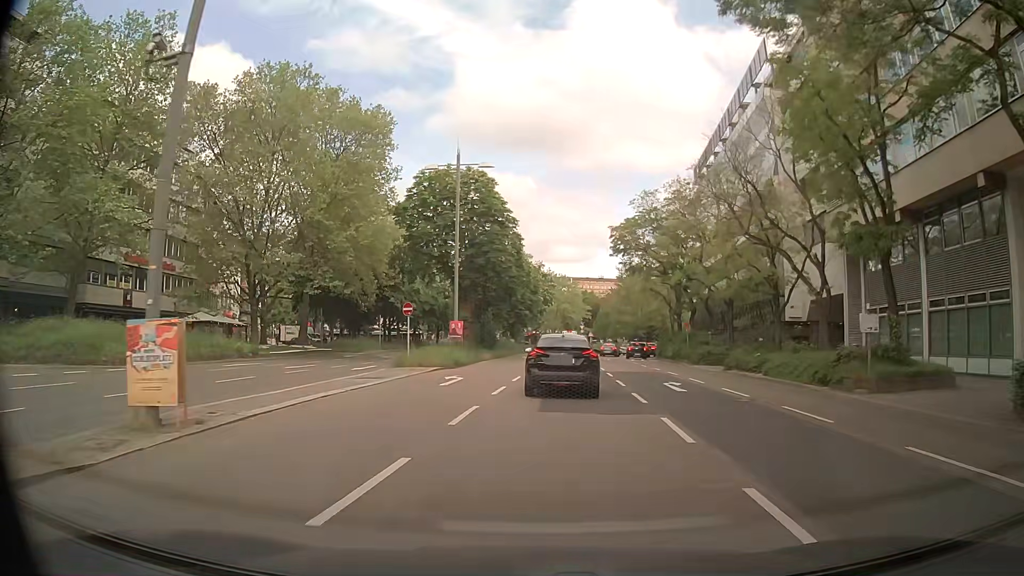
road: primary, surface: asphalt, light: Day
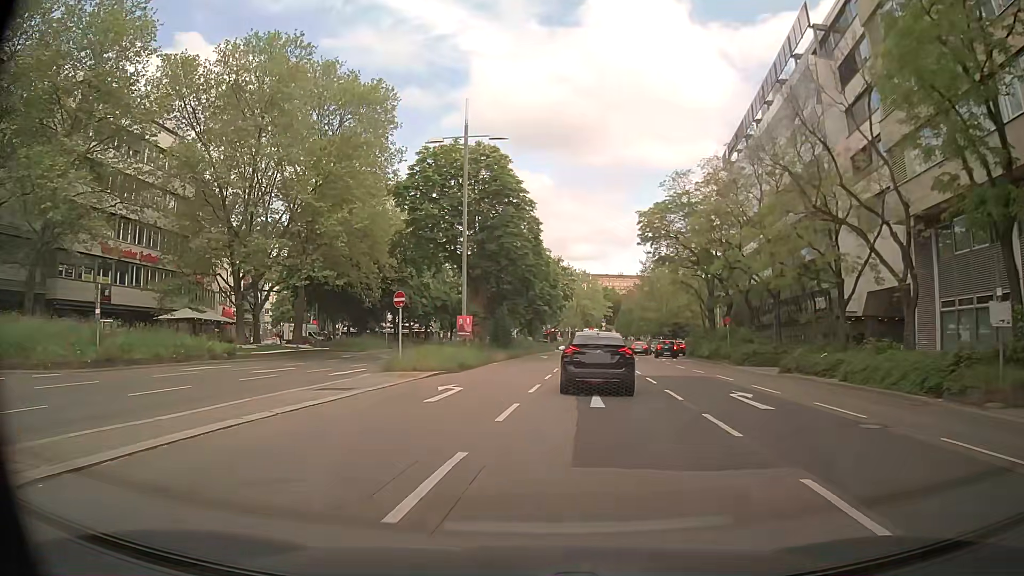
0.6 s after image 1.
(-0.1, +5.8) m; -1°
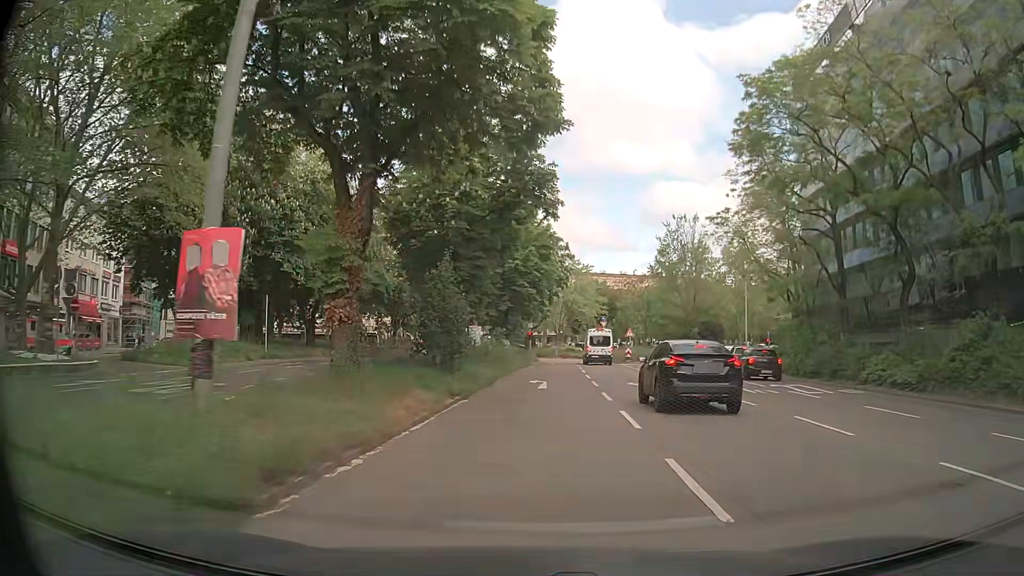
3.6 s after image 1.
(-0.6, +29.0) m; +2°
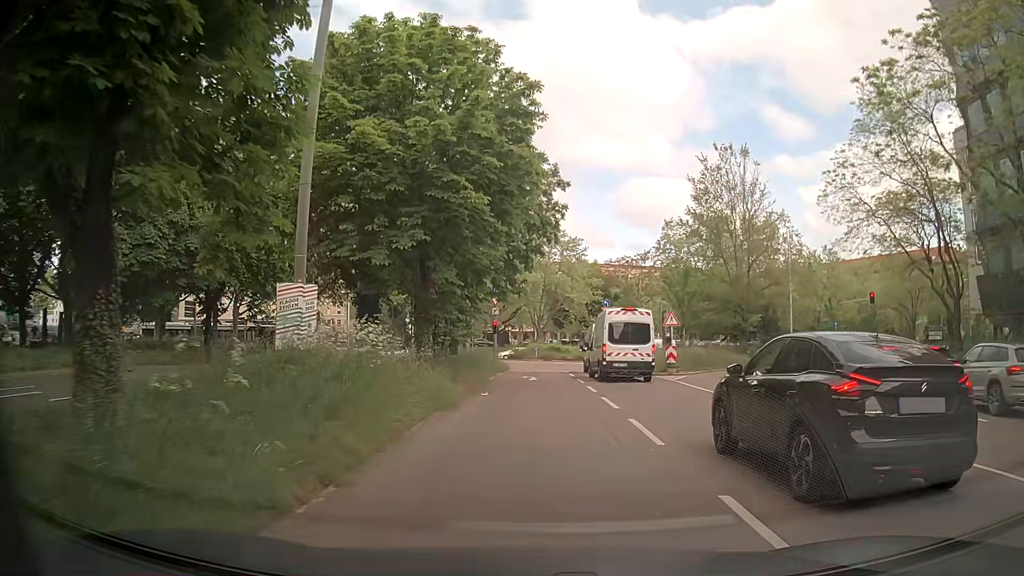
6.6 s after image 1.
(+0.7, +25.8) m; +3°
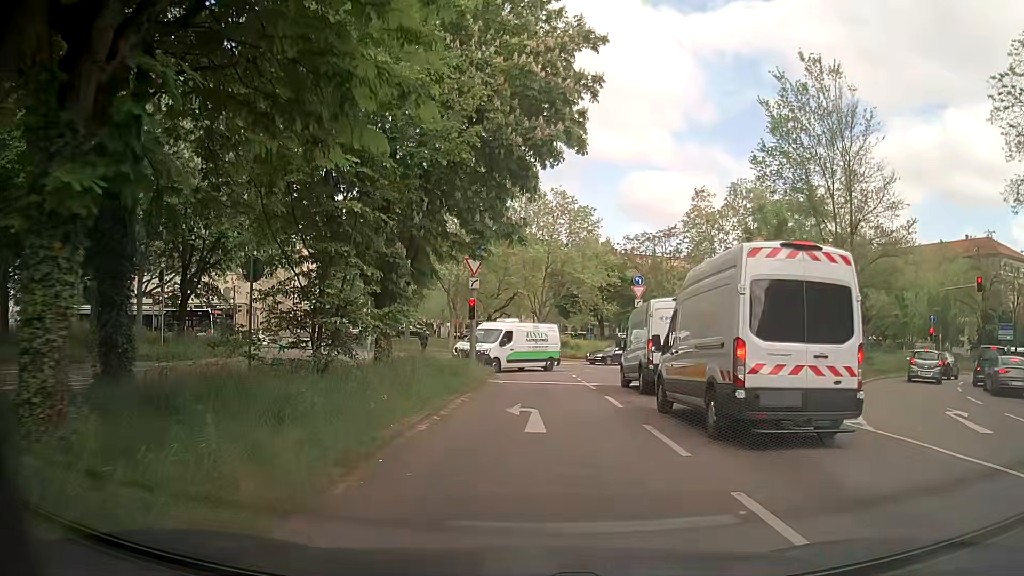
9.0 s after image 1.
(-0.3, +16.0) m; 0°
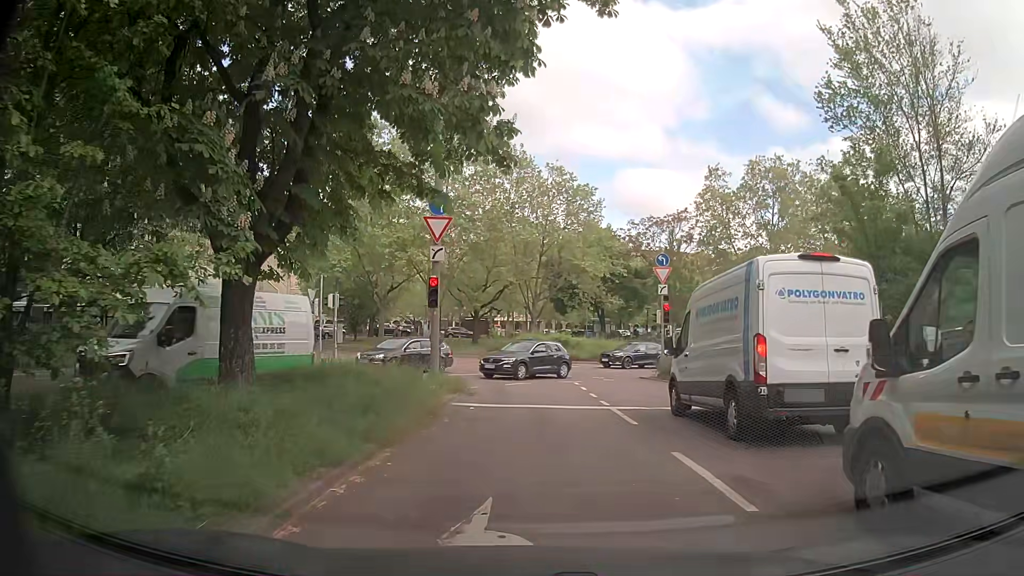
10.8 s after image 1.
(-0.1, +8.7) m; -2°
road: secondary_link
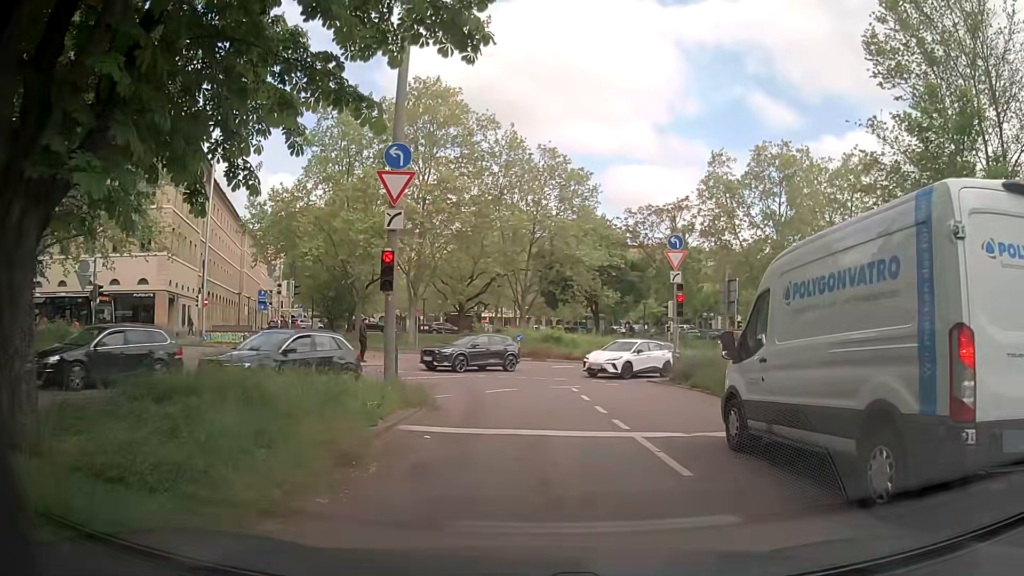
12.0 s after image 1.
(+0.1, +4.5) m; +3°
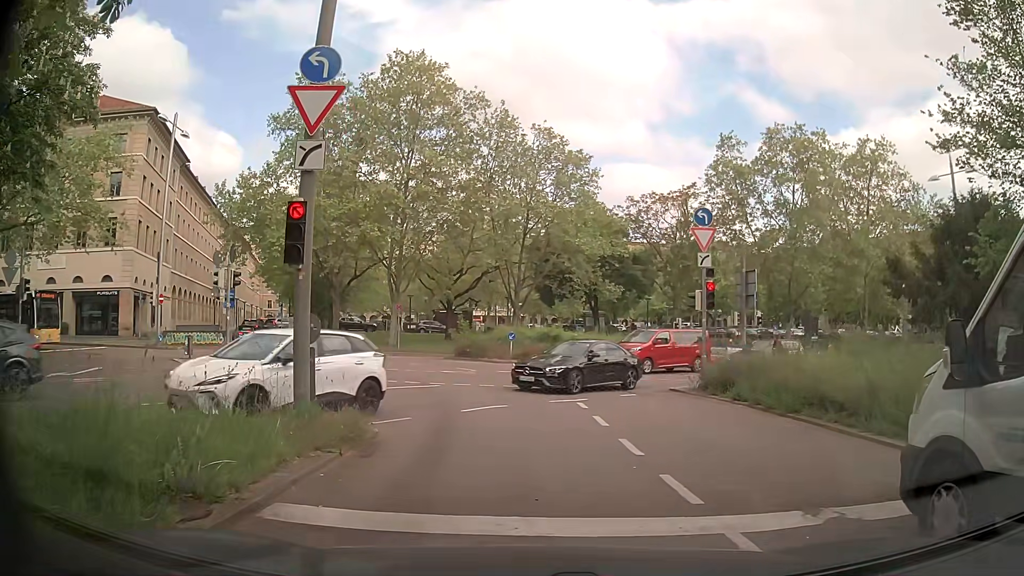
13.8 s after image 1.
(0.0, +4.8) m; 0°
